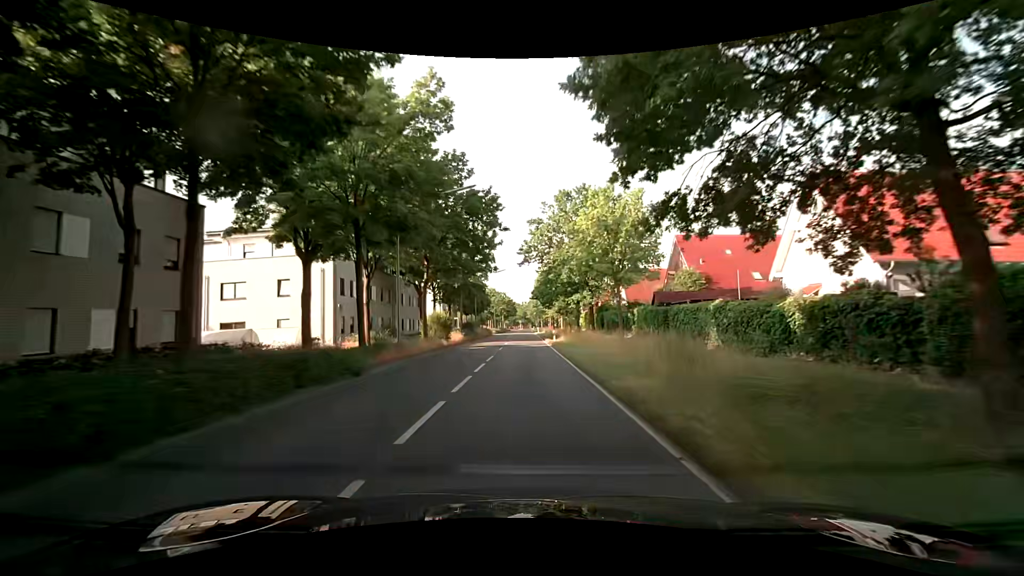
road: secondary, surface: asphalt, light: Day
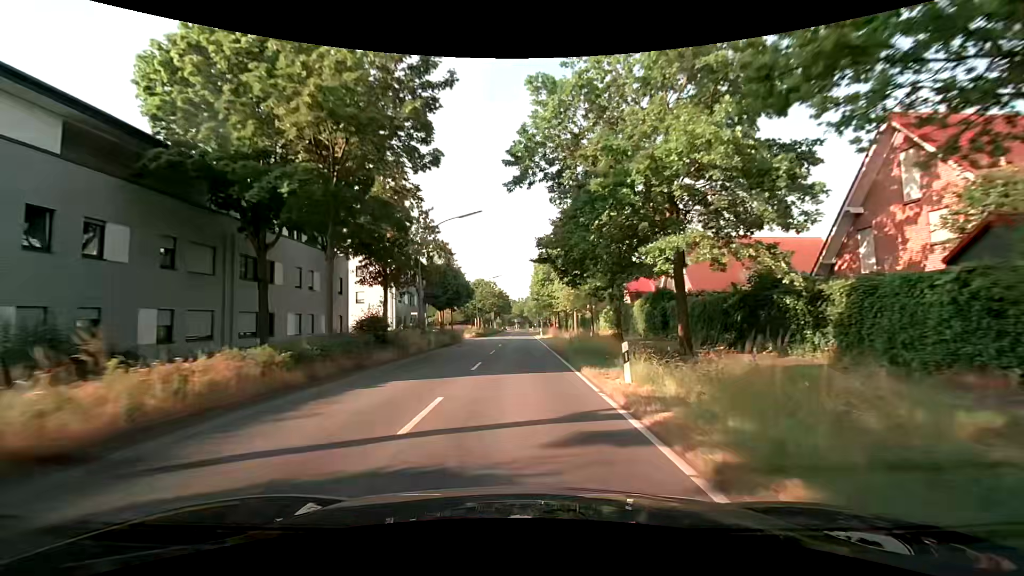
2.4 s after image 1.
(-0.3, +30.5) m; -1°
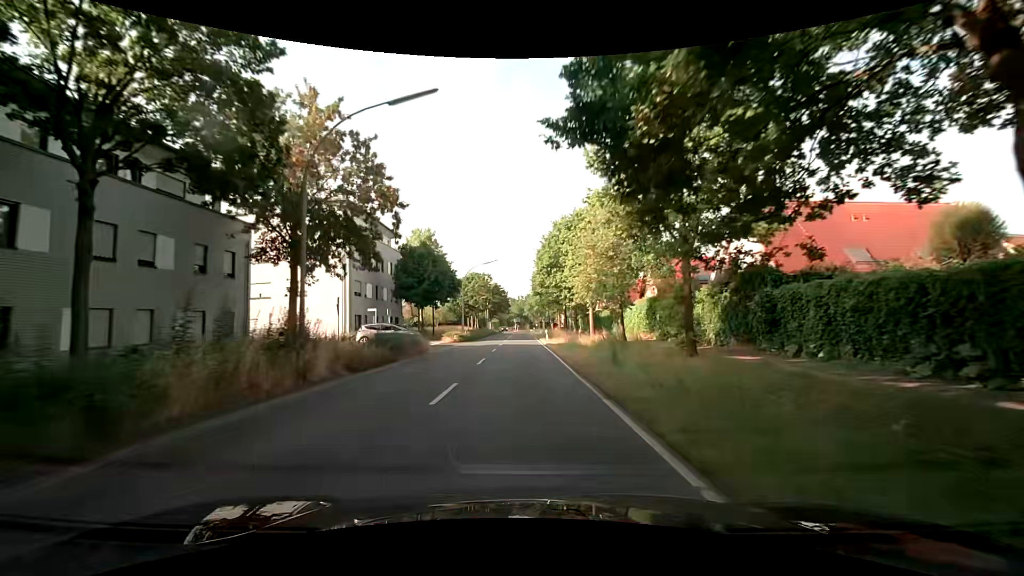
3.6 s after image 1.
(+0.1, +15.3) m; +1°
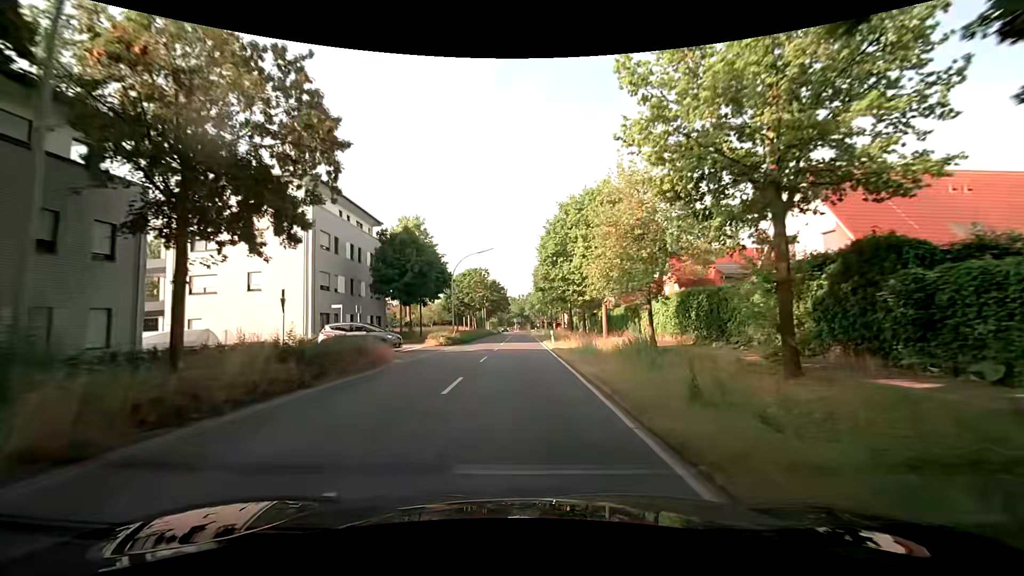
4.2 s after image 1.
(-0.1, +7.7) m; -1°
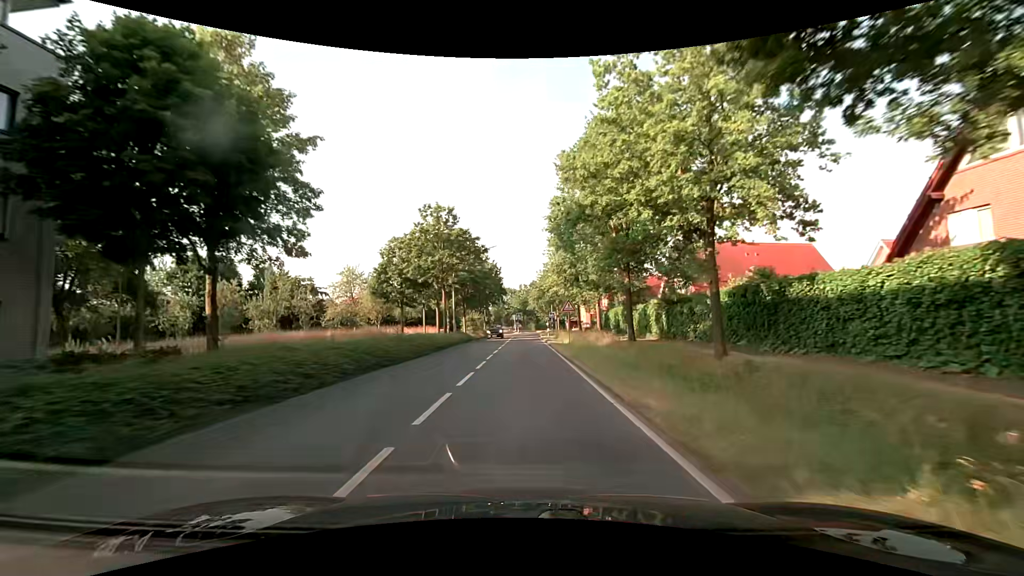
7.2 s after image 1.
(+0.3, +38.3) m; +1°
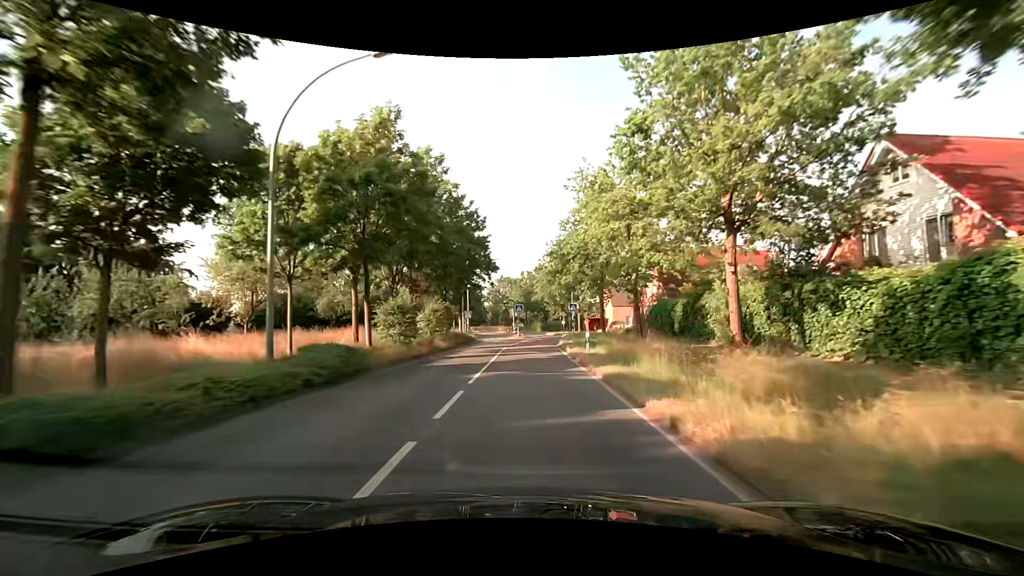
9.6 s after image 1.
(-0.3, +30.6) m; -1°
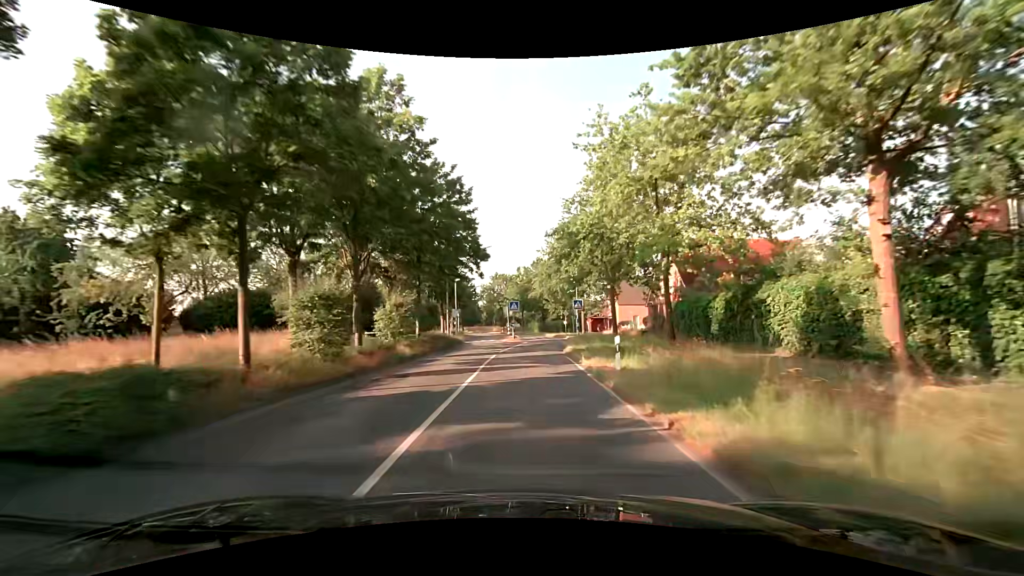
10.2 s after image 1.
(0.0, +7.6) m; 0°
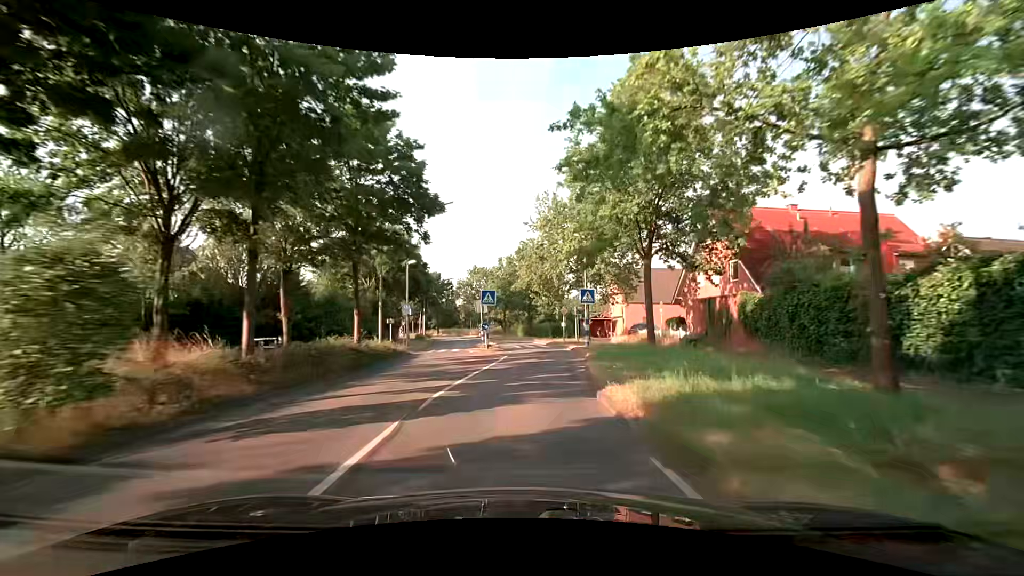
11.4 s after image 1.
(+0.3, +15.3) m; +2°
(0, +10) (+1, +20) (+1, +30) (0, +40) (-2, +50) (-4, +59) (-7, +69) (-9, +79) (-12, +89) (-15, +98) m
